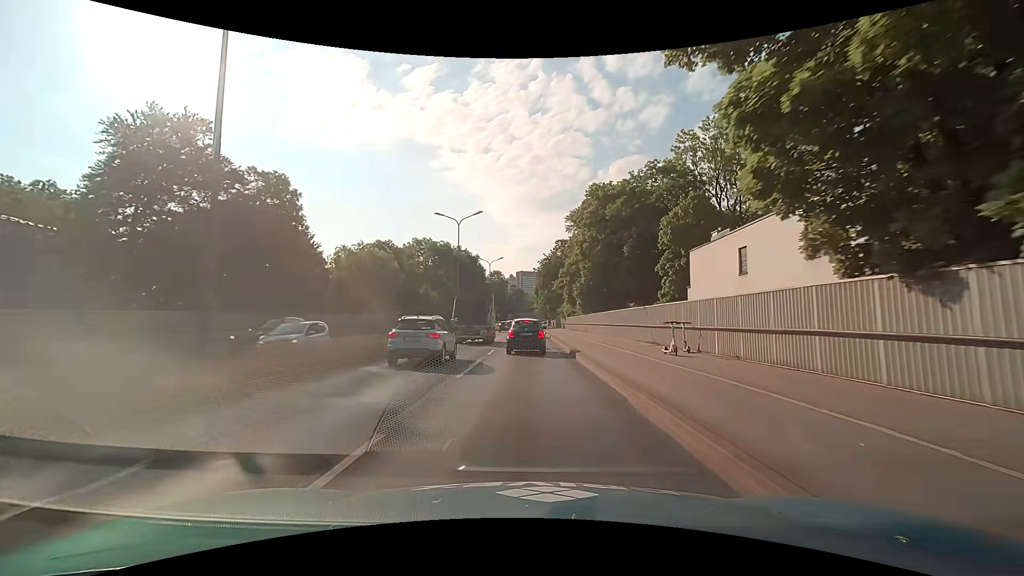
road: trunk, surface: asphalt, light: Day
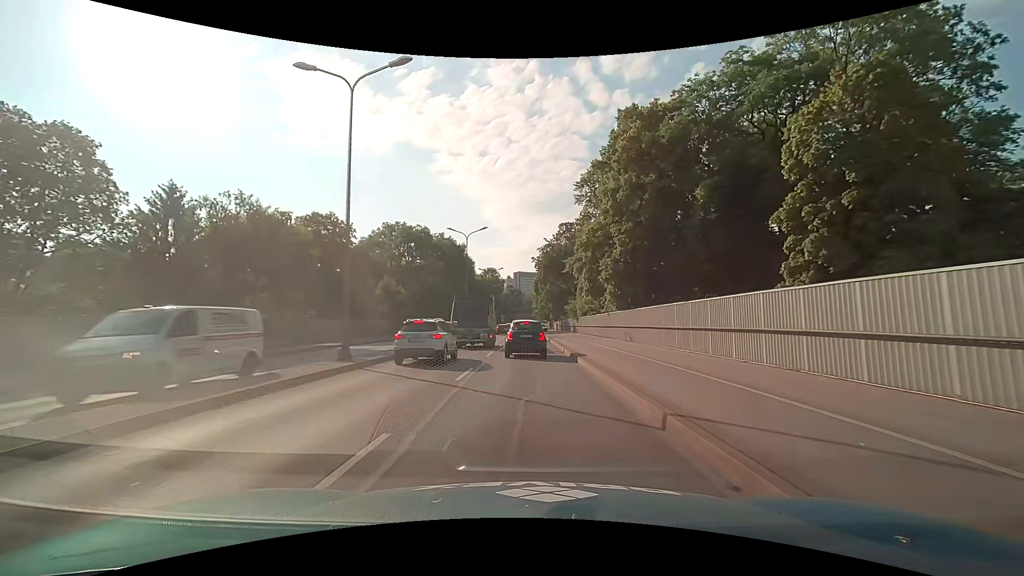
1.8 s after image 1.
(0.0, +25.6) m; 0°
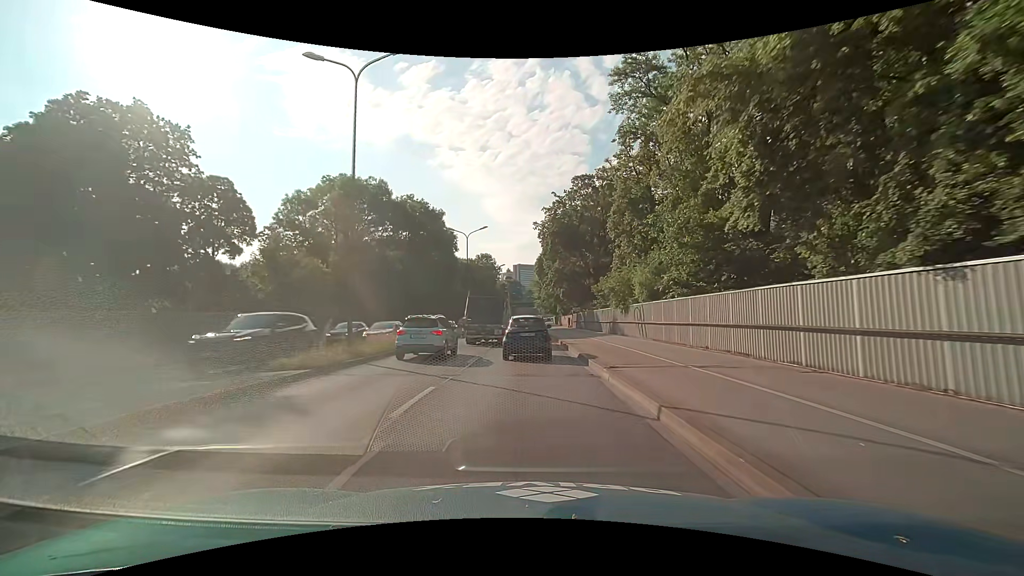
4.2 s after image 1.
(-0.1, +32.1) m; 0°
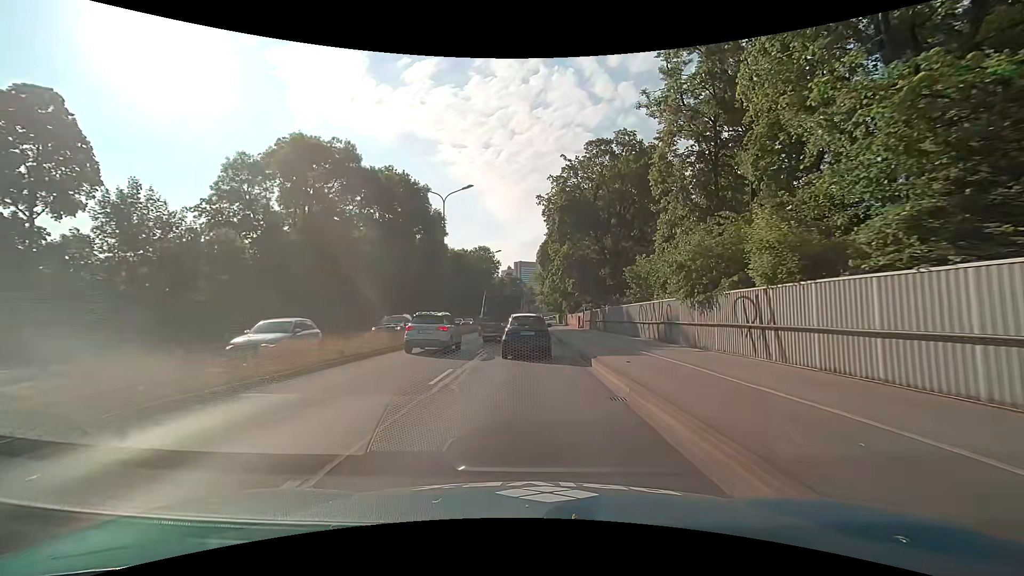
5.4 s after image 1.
(+0.1, +14.6) m; 0°
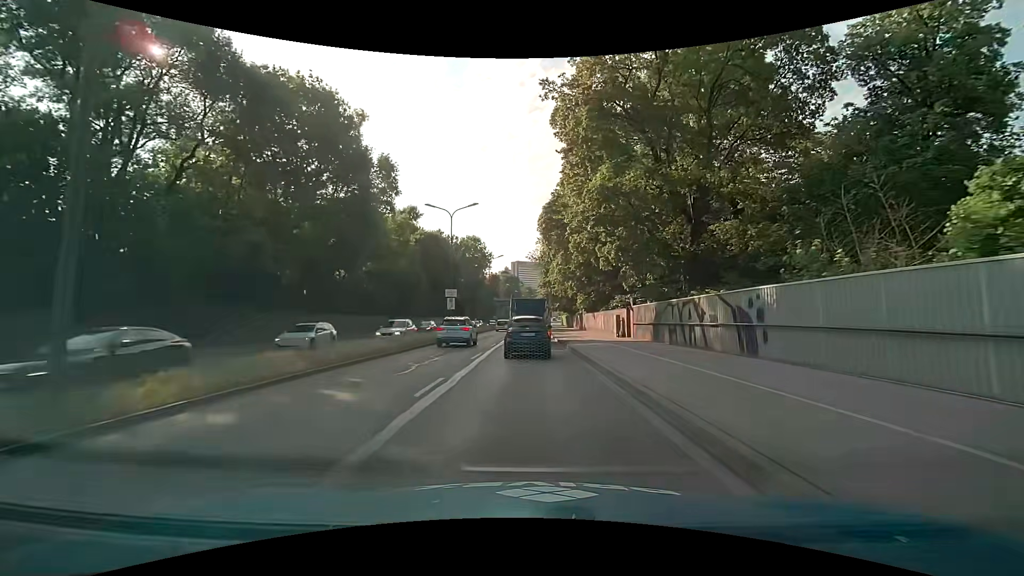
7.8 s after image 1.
(+0.2, +28.6) m; +1°
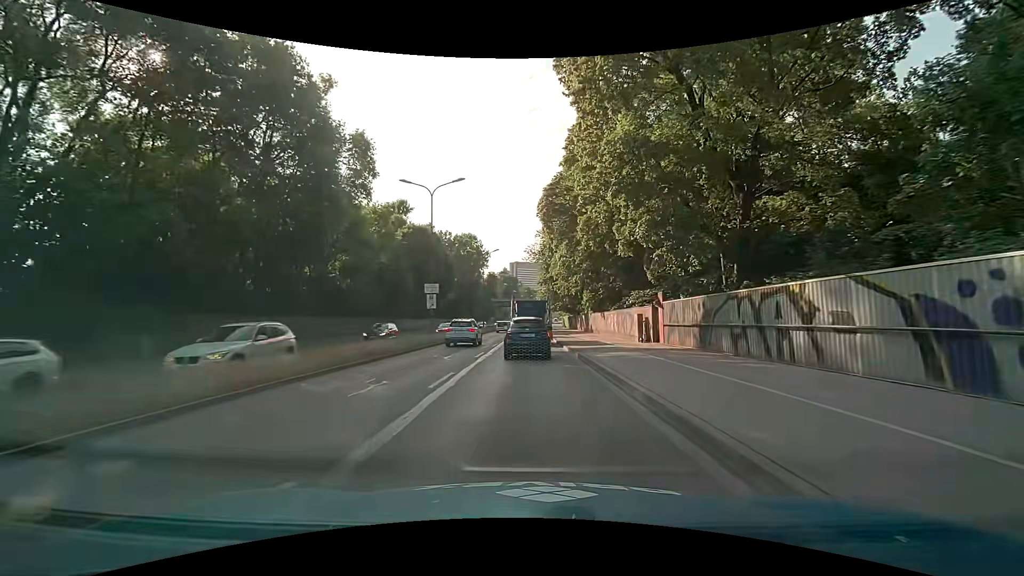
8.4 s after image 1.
(0.0, +7.3) m; 0°
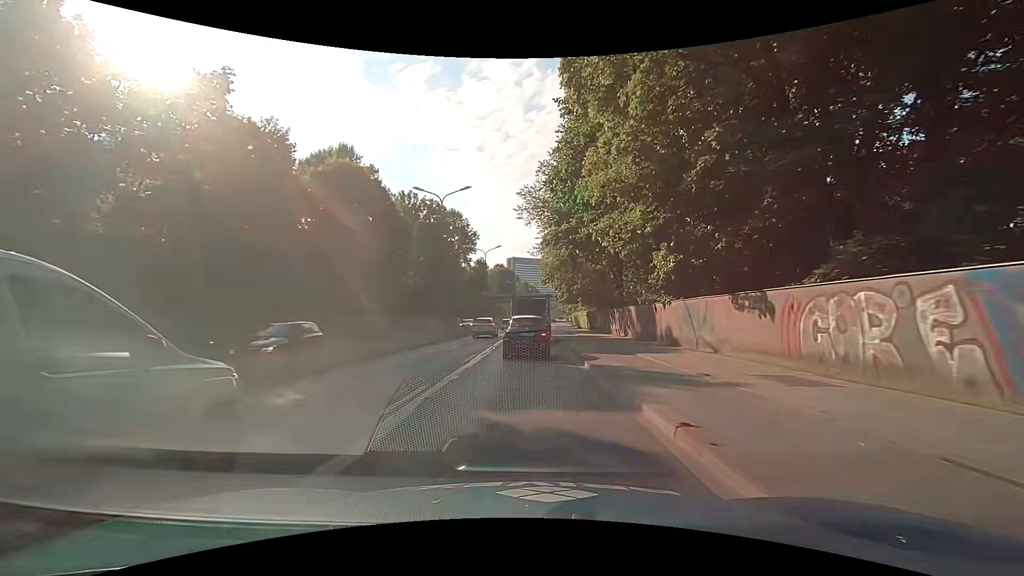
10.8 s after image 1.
(+0.1, +30.1) m; 0°
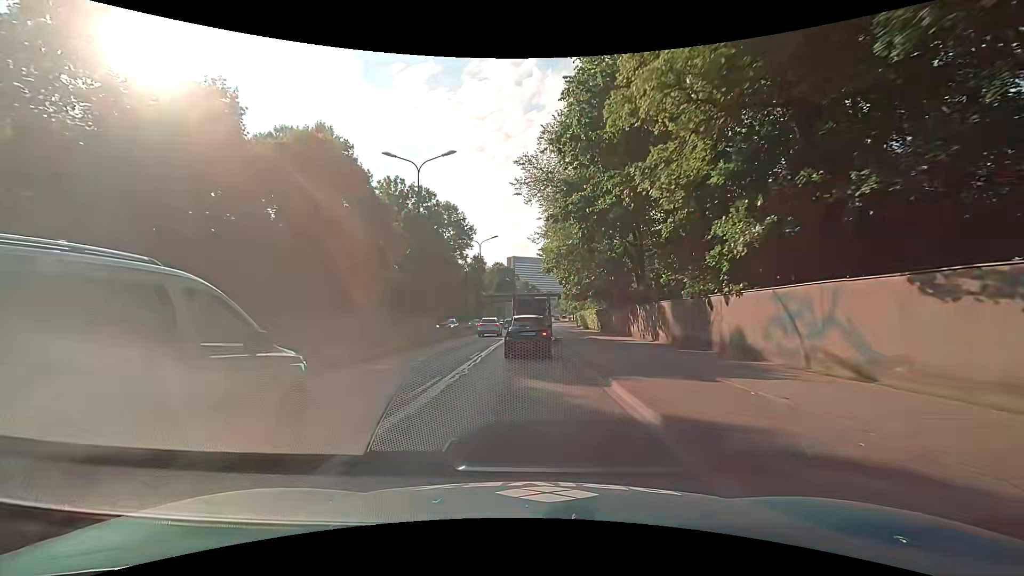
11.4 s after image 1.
(+0.1, +7.5) m; +1°
(0, +10) (0, +20) (0, +30) (0, +40) (0, +50) (0, +60) (0, +70) (0, +80) (0, +90) (+1, +100) m
